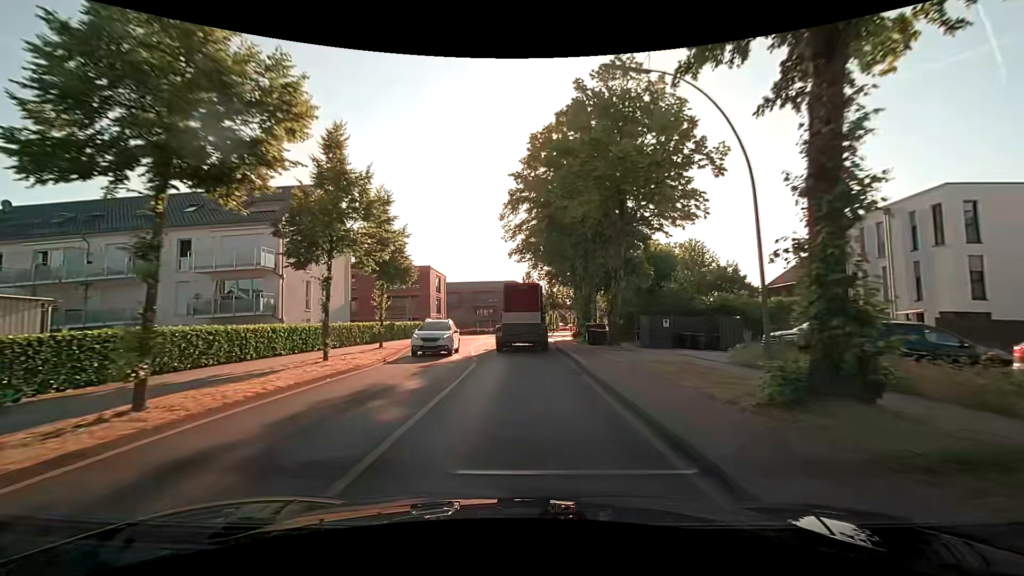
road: secondary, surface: asphalt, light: Day
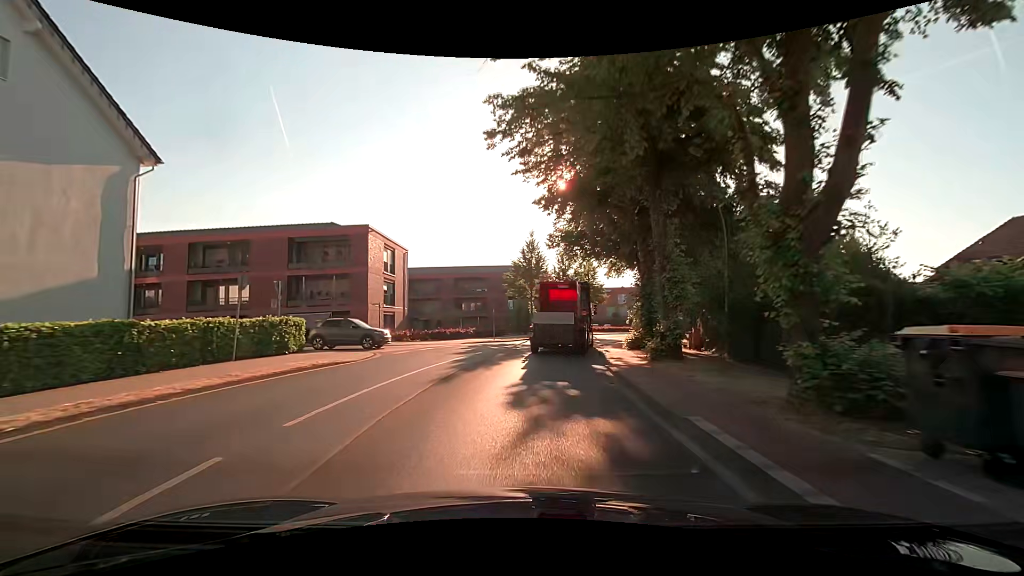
(-0.1, +26.4) m; 0°
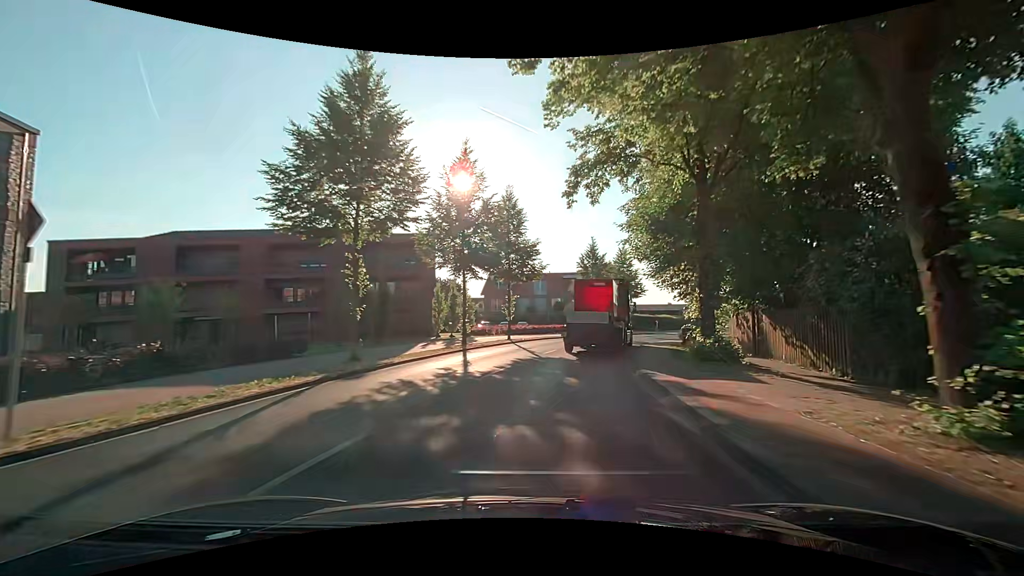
(+2.4, +31.2) m; +10°
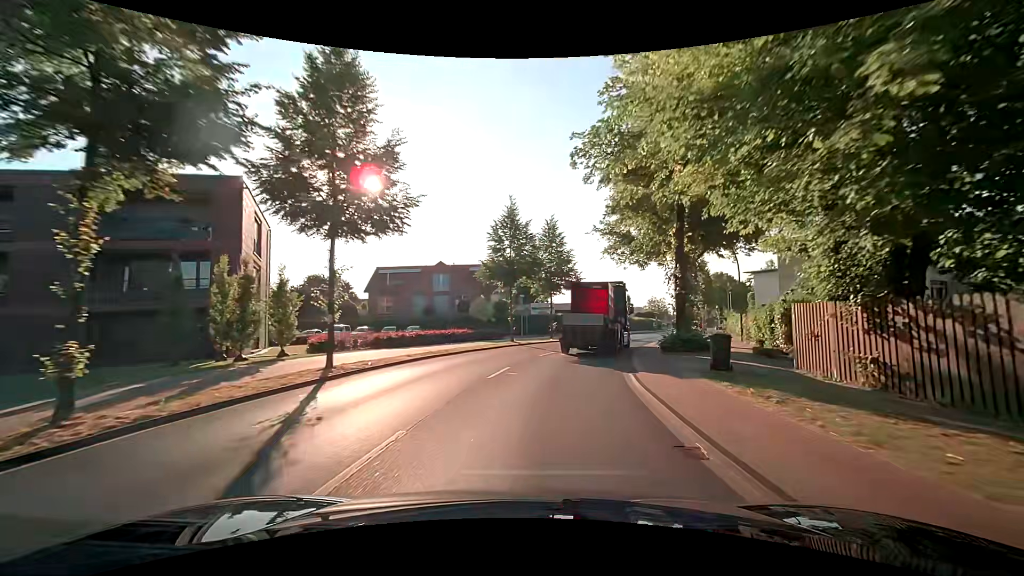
(+1.9, +17.7) m; +12°
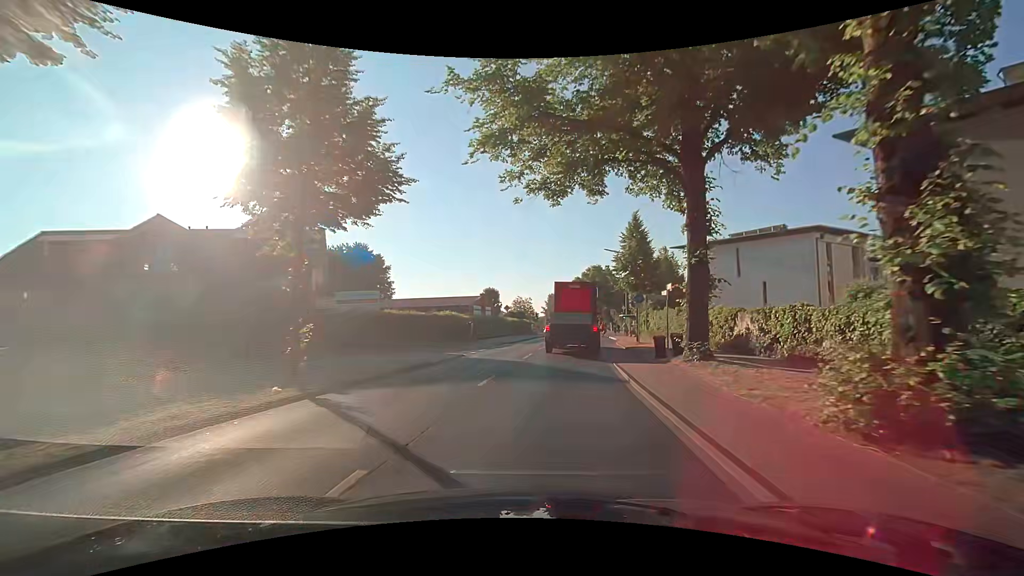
(+3.5, +28.0) m; +14°
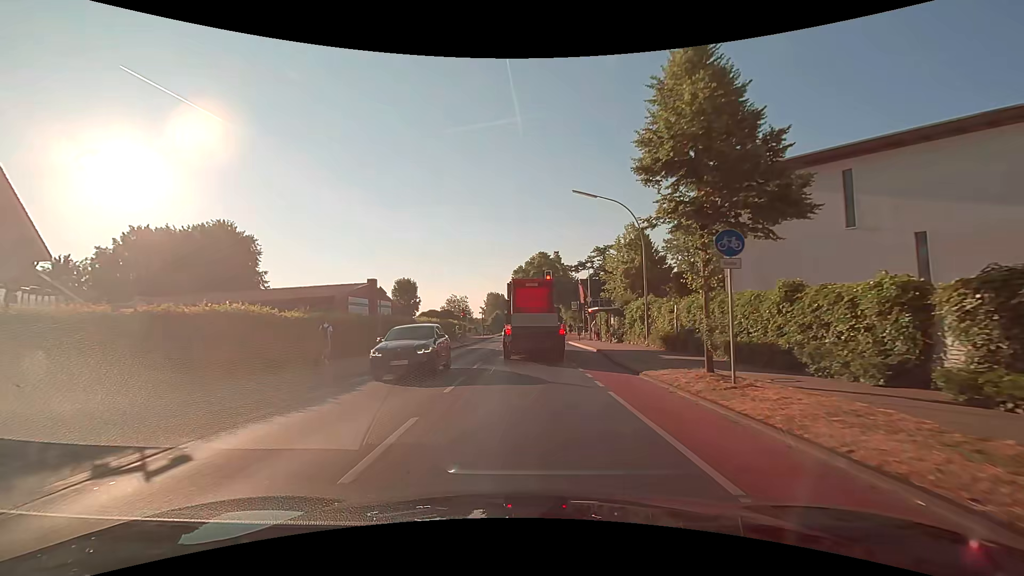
(+2.1, +22.4) m; +8°
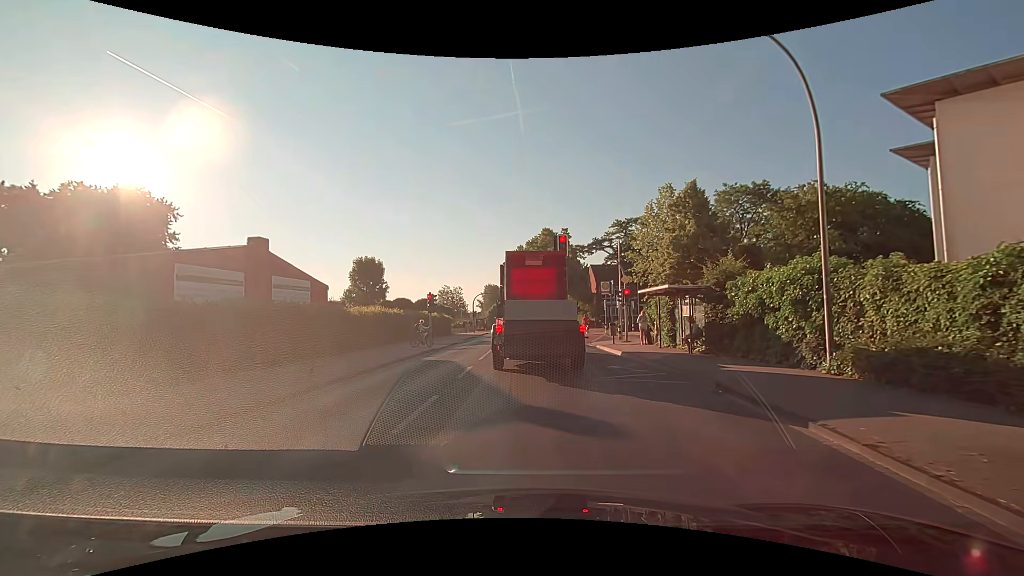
(0.0, +16.0) m; 0°
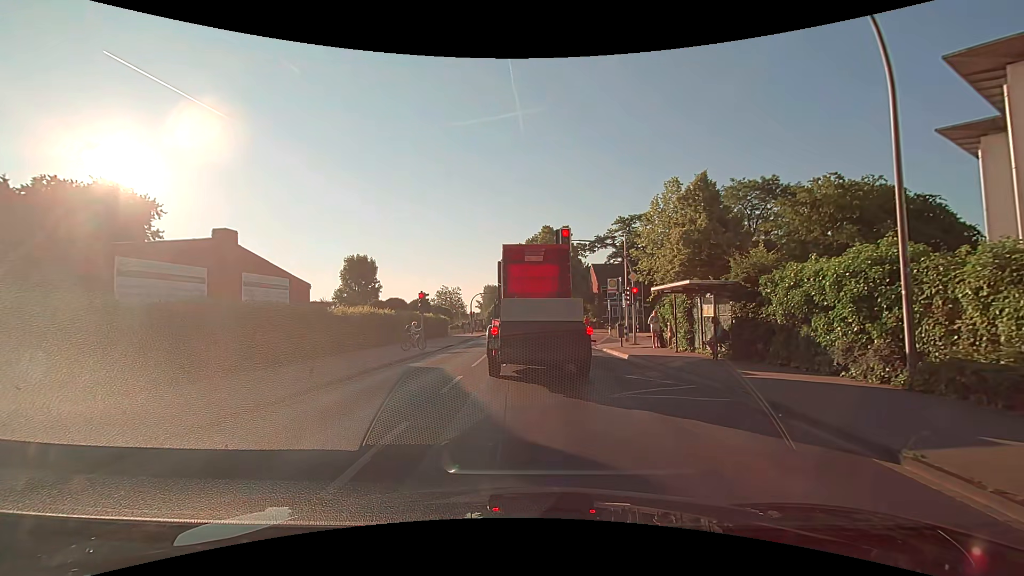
(0.0, +2.3) m; 0°
